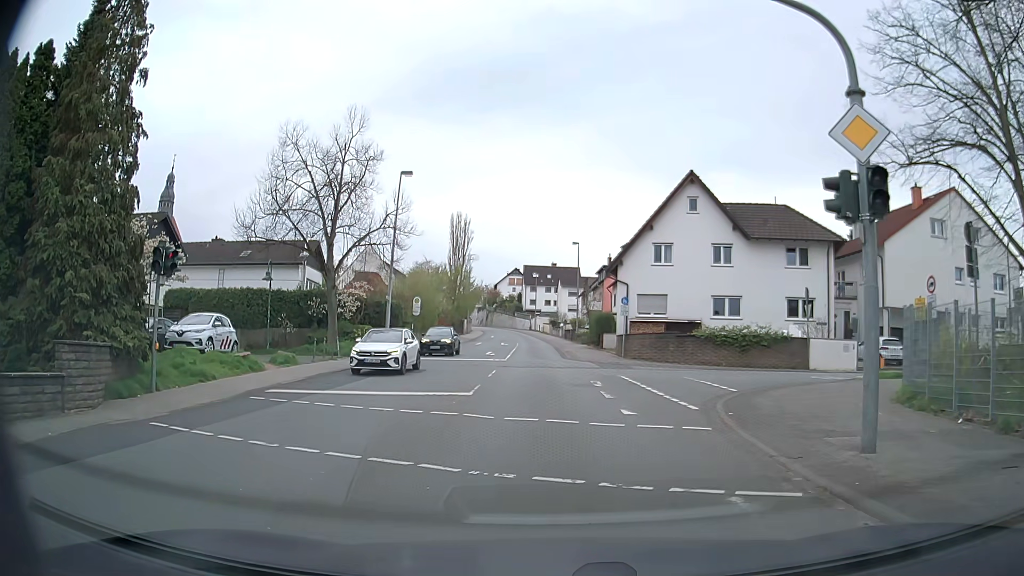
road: secondary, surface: asphalt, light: Day
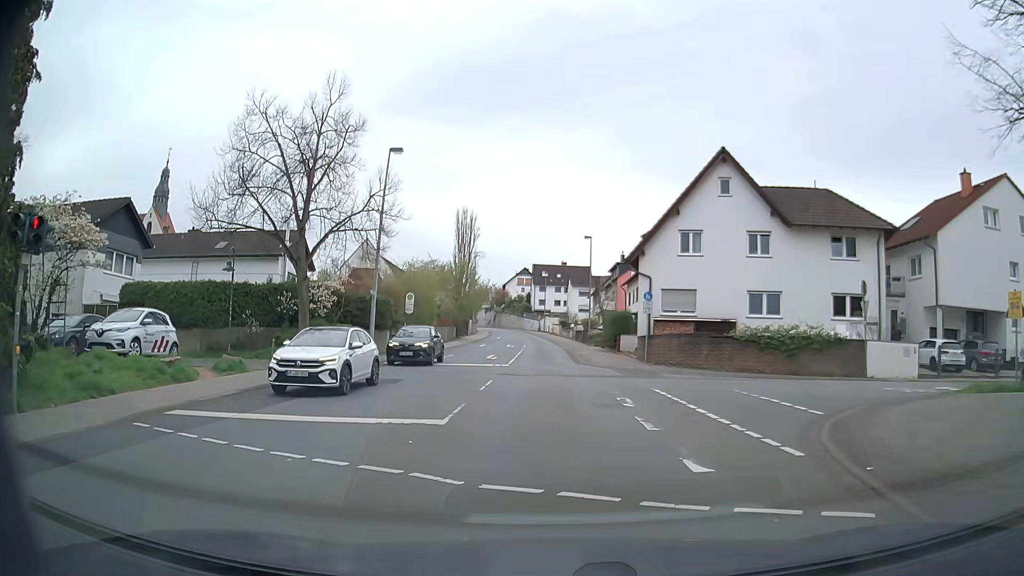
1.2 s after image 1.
(+0.1, +5.4) m; 0°
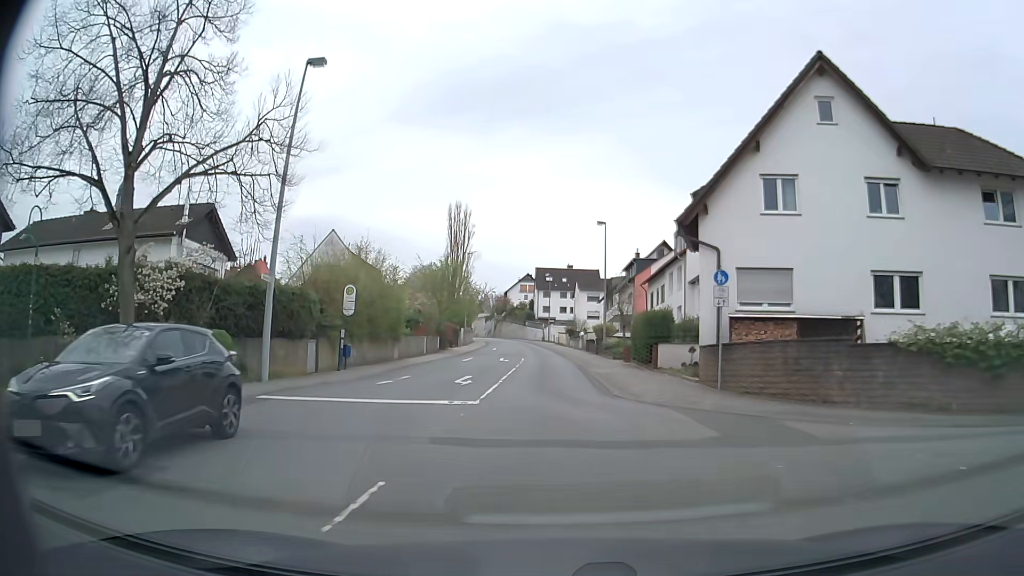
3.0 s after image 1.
(-0.1, +13.2) m; -2°
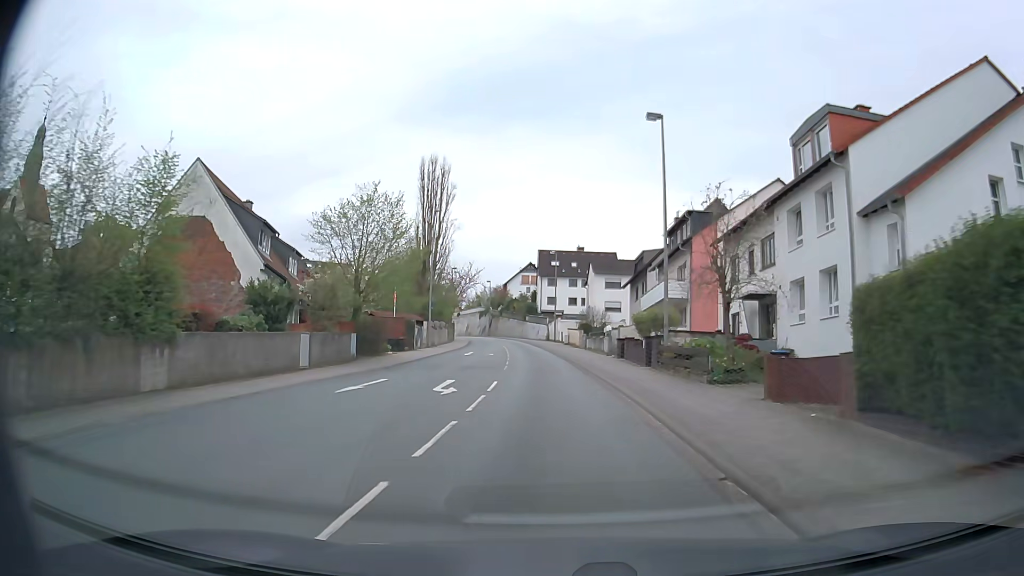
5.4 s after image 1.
(+0.1, +25.8) m; 0°
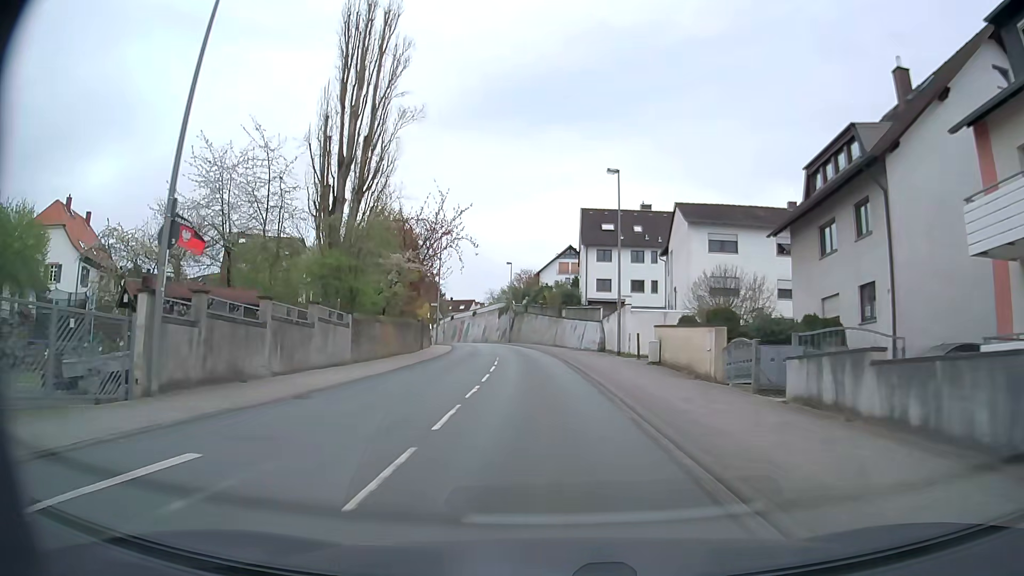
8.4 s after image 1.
(-1.0, +39.3) m; -3°
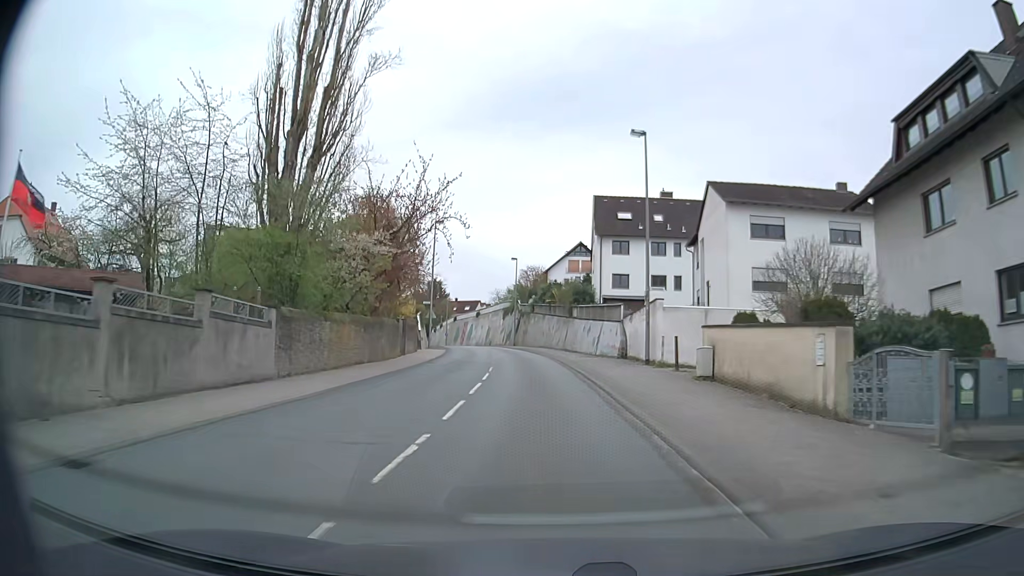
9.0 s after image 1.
(-0.1, +7.7) m; -1°
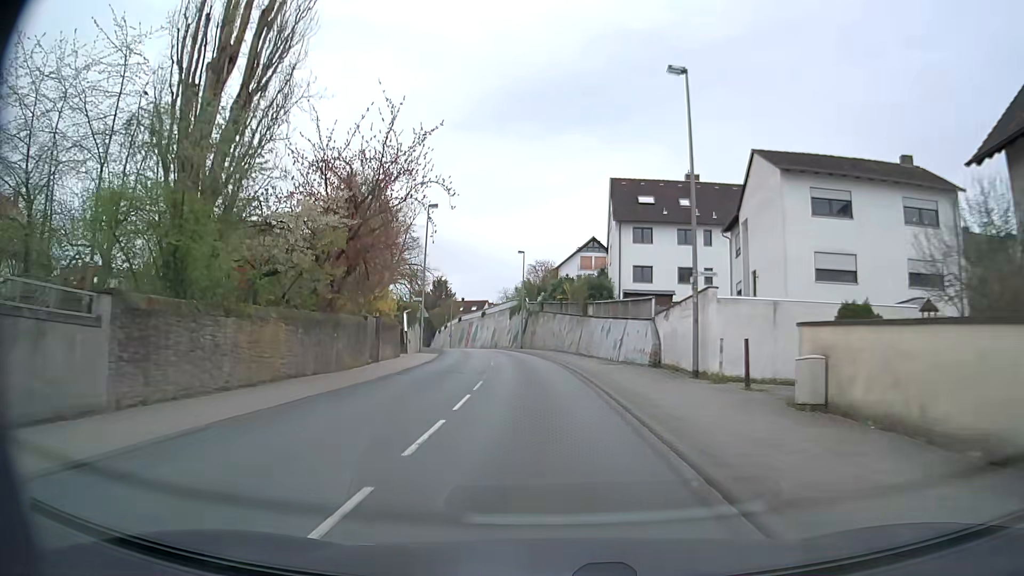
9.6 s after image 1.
(-0.1, +7.6) m; -1°
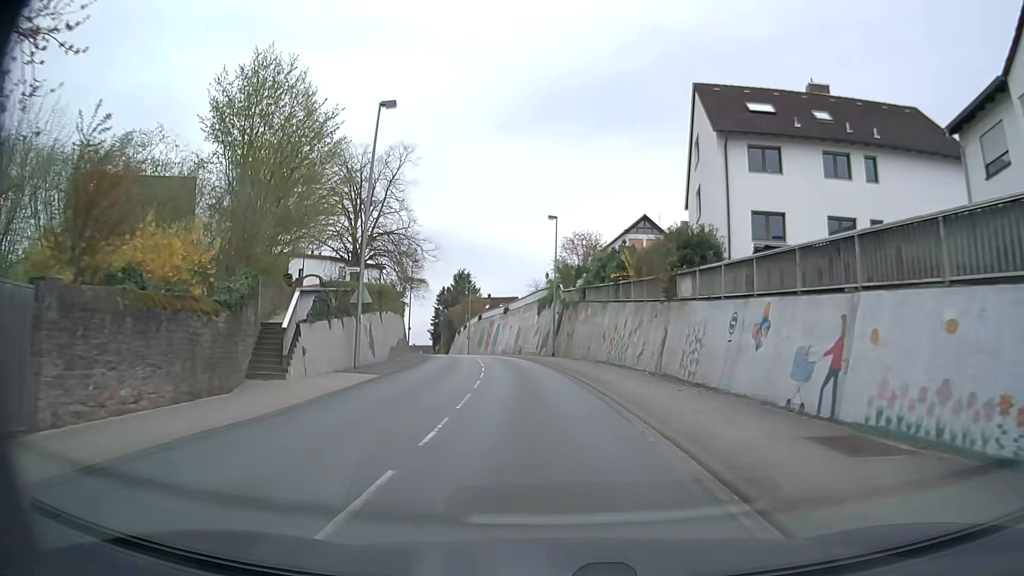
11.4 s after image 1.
(-0.5, +22.0) m; -3°
(0, +10) (-1, +20) (-2, +30) (-3, +40) (-4, +50) (-6, +60) (-8, +69) (-11, +79) (-14, +89) (-17, +98) m
